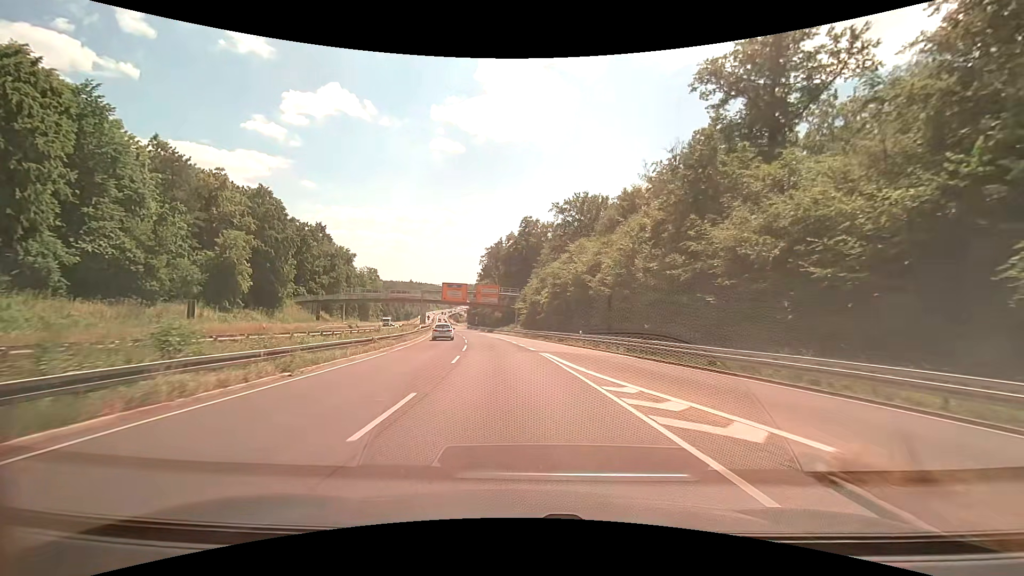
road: trunk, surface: asphalt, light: Day
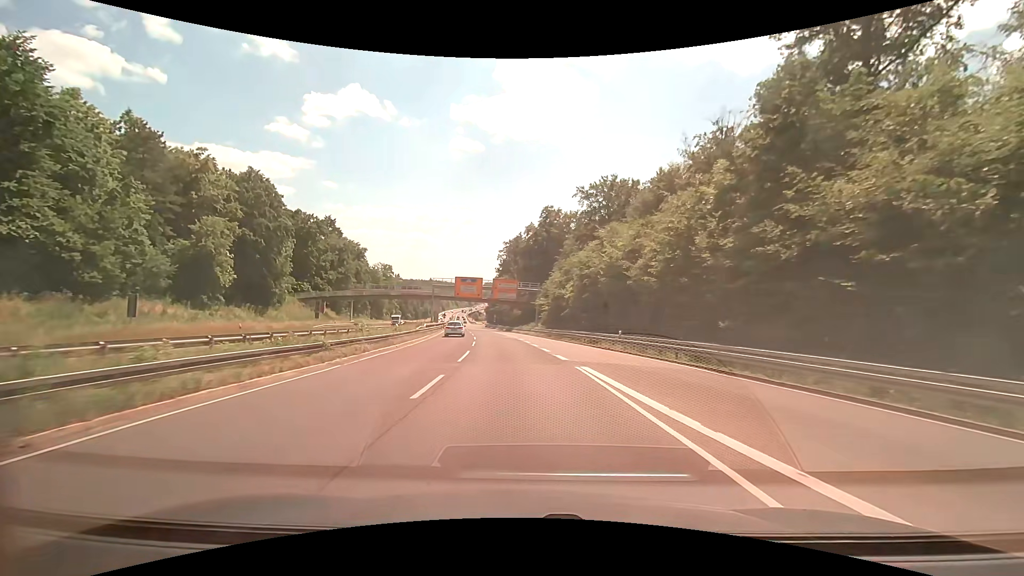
(-0.2, +9.0) m; -2°
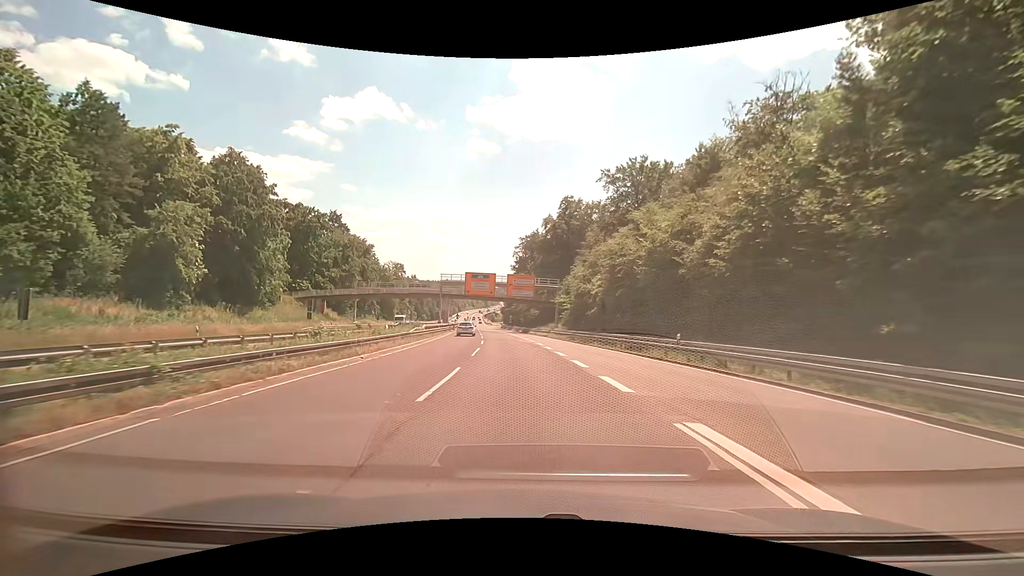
(-0.2, +8.9) m; -2°
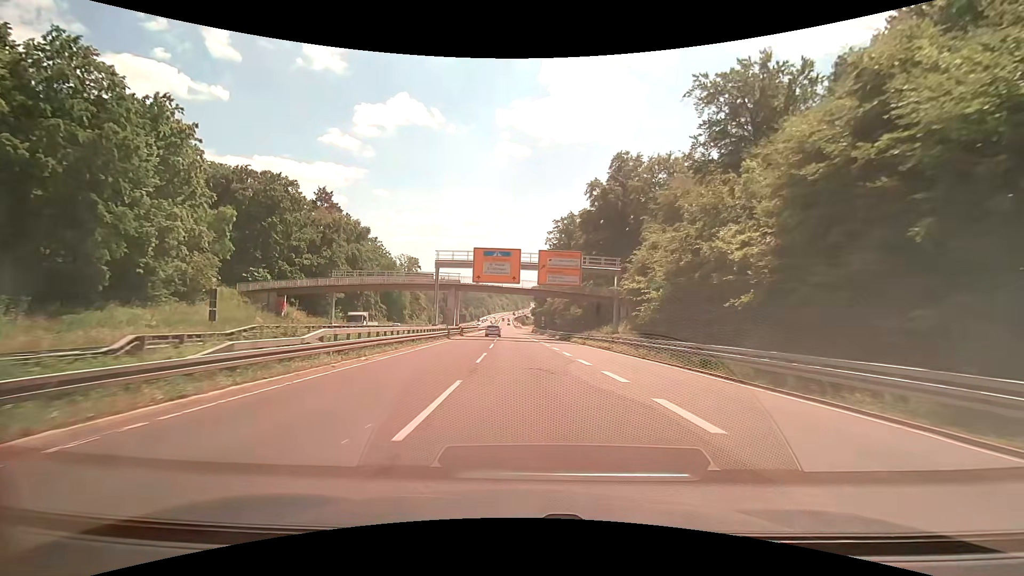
(-1.1, +27.2) m; -4°
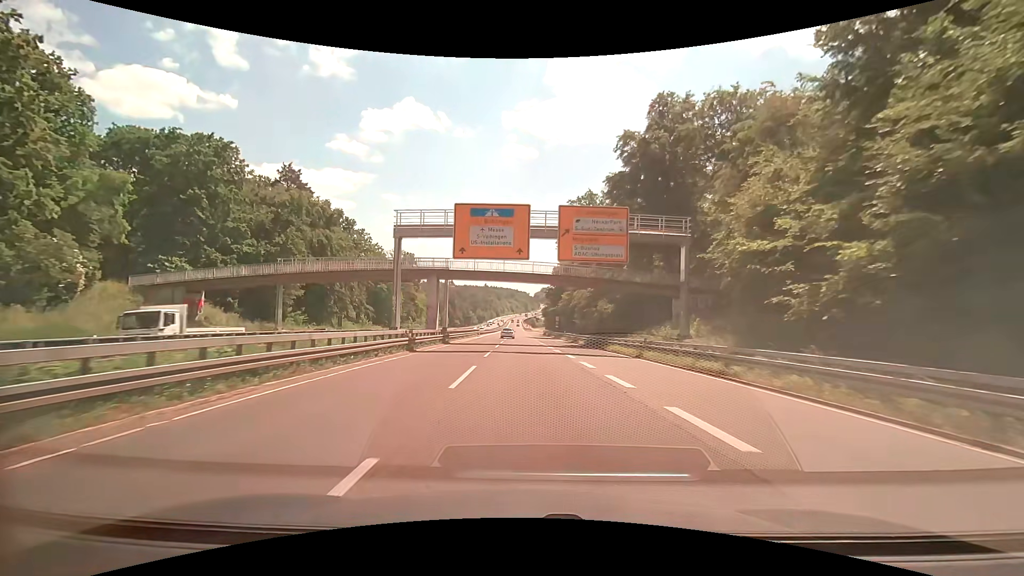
(-0.2, +18.9) m; -1°
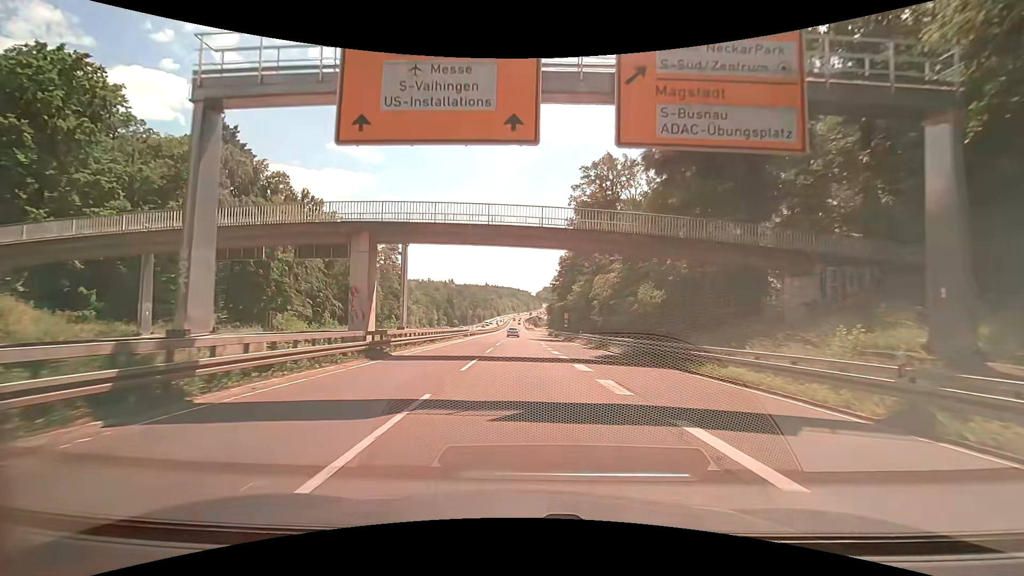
(-0.1, +19.5) m; 0°
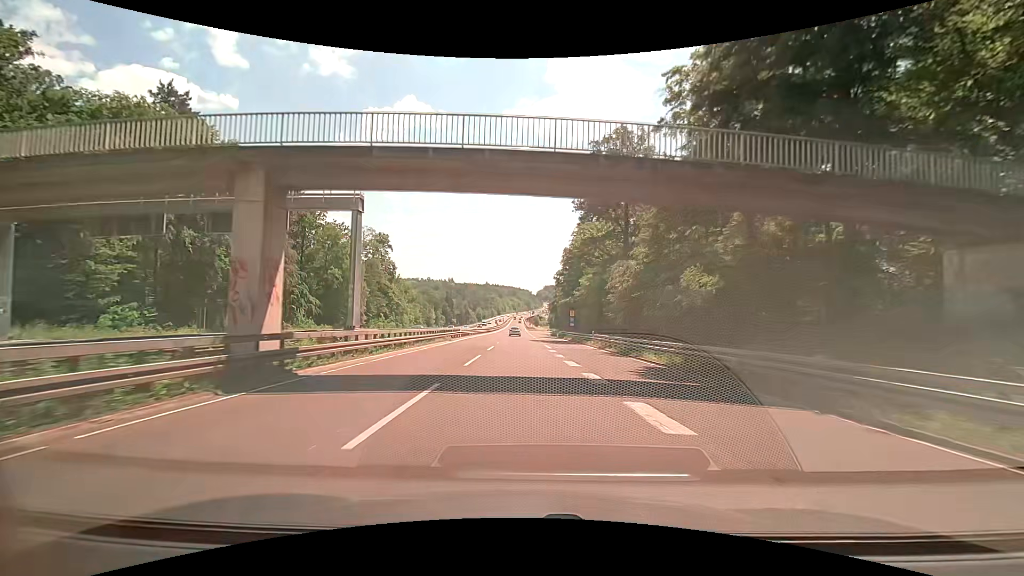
(0.0, +10.0) m; -1°
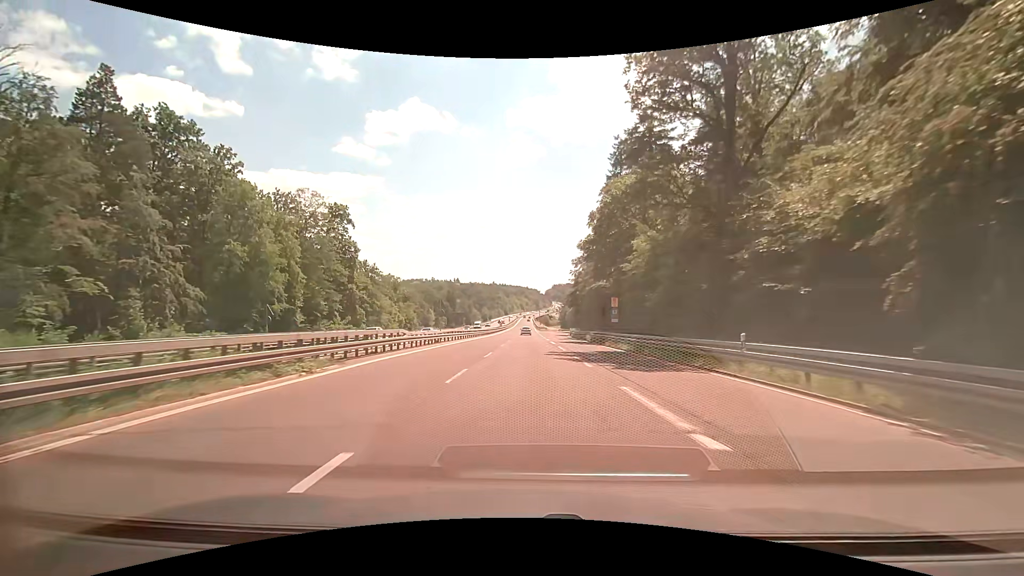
(-0.1, +30.8) m; 0°
(0, +10) (0, +20) (0, +30) (0, +40) (0, +50) (0, +60) (0, +70) (0, +80) (0, +90) (0, +100) m
